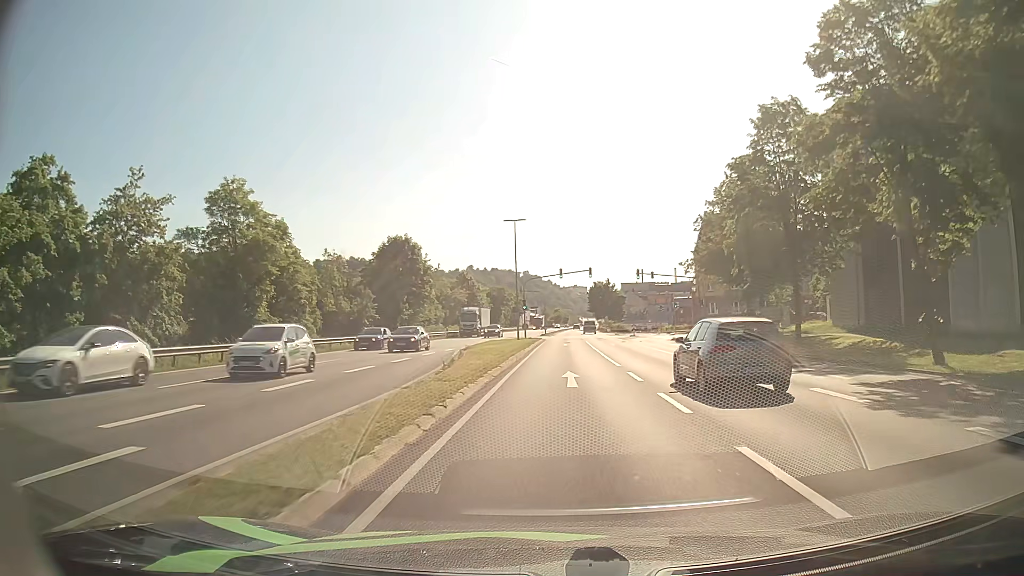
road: primary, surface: asphalt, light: Day
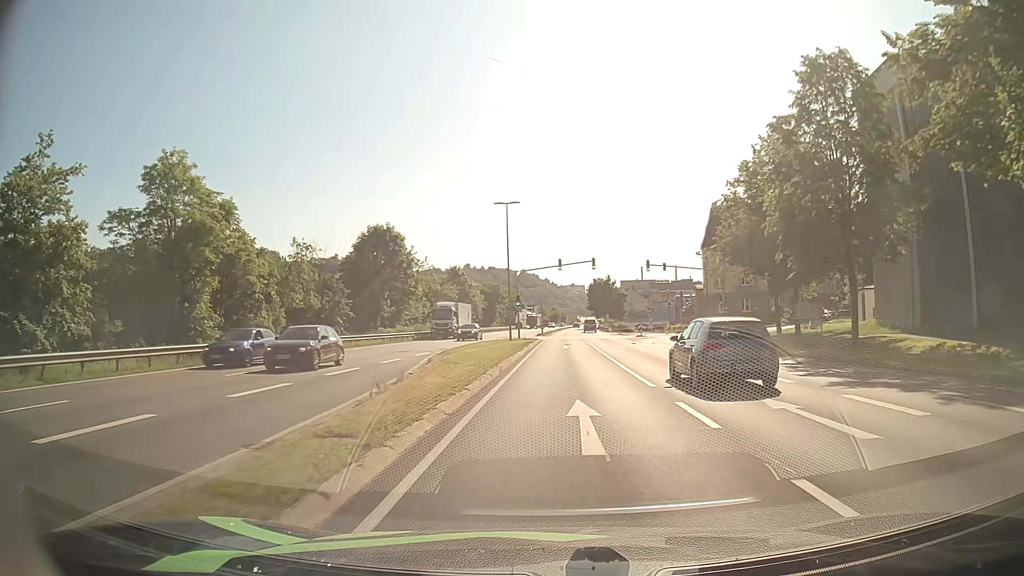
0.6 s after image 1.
(0.0, +7.7) m; 0°
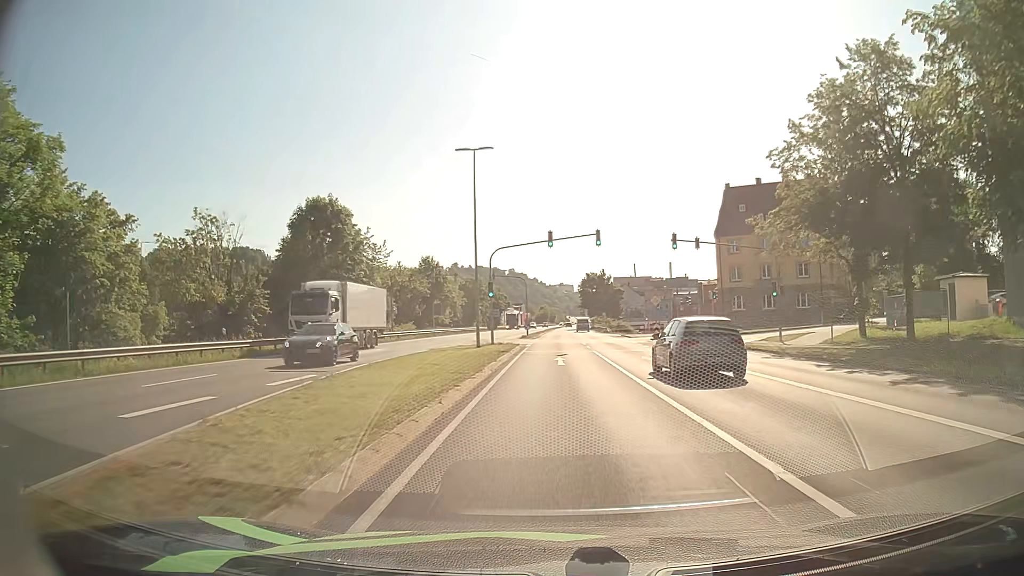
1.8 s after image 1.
(+0.2, +15.6) m; +1°
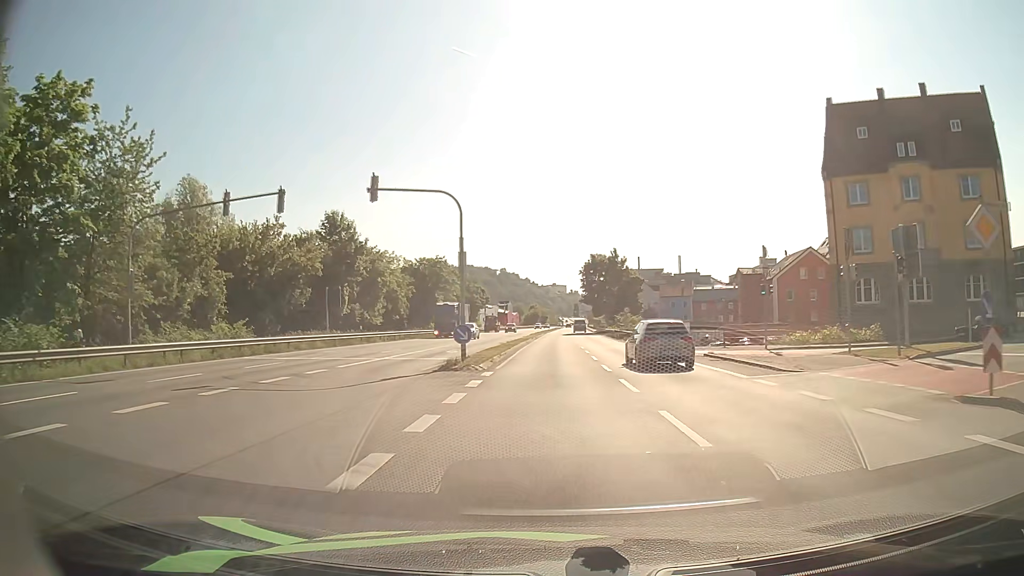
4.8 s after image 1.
(+0.6, +40.1) m; +1°
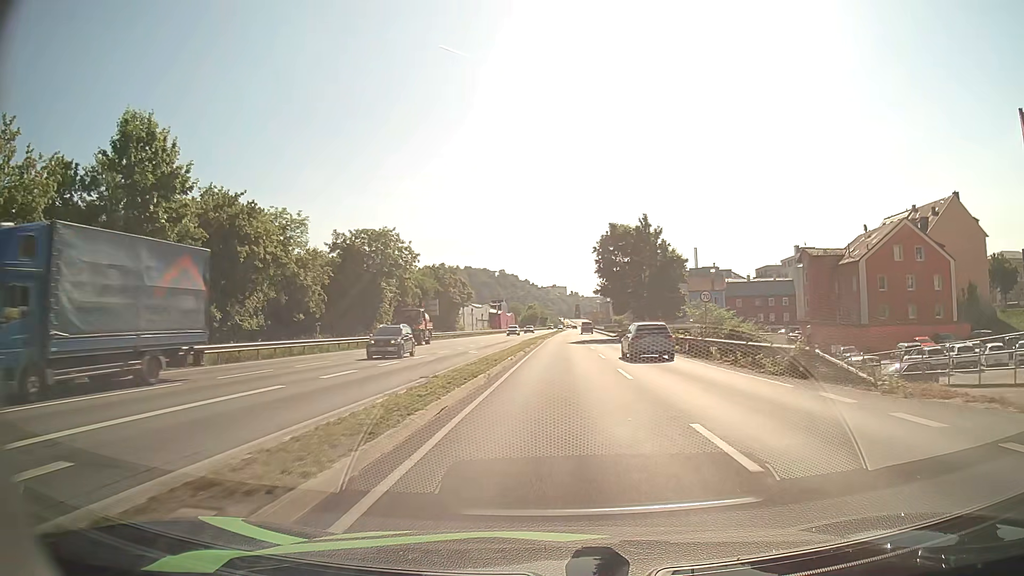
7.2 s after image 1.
(0.0, +31.1) m; 0°
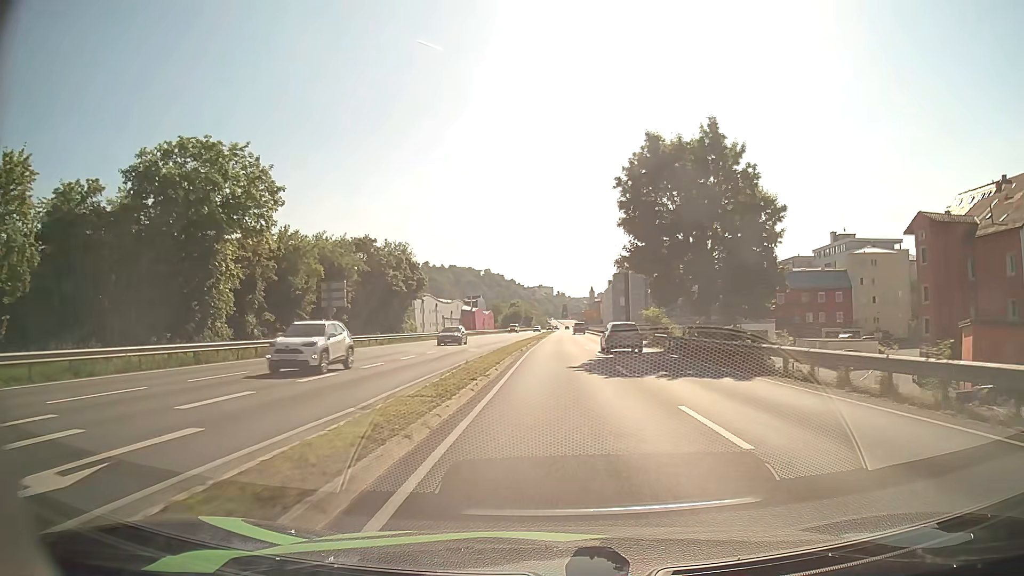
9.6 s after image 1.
(+0.2, +32.0) m; +1°
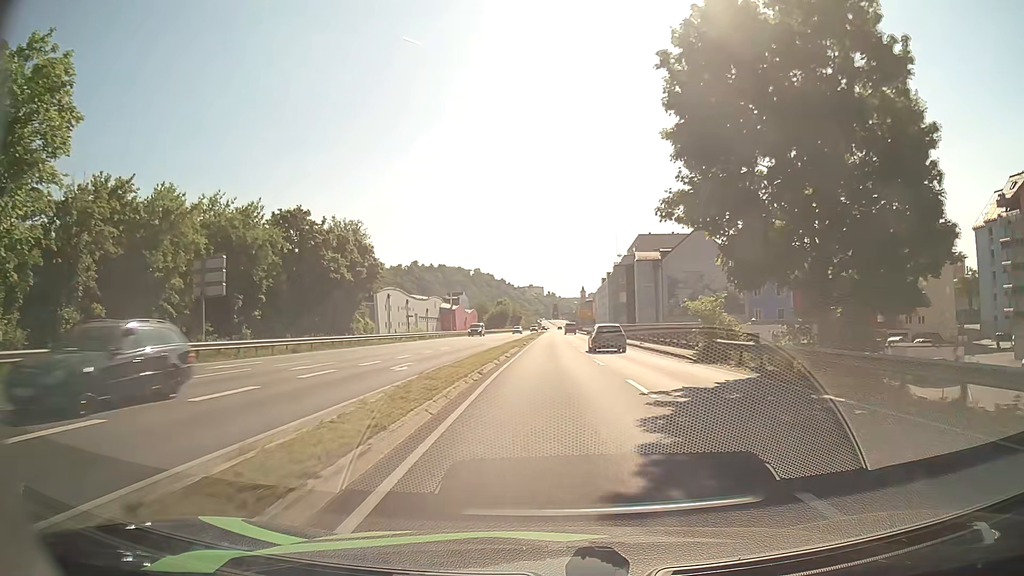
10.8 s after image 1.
(+0.1, +17.1) m; +1°
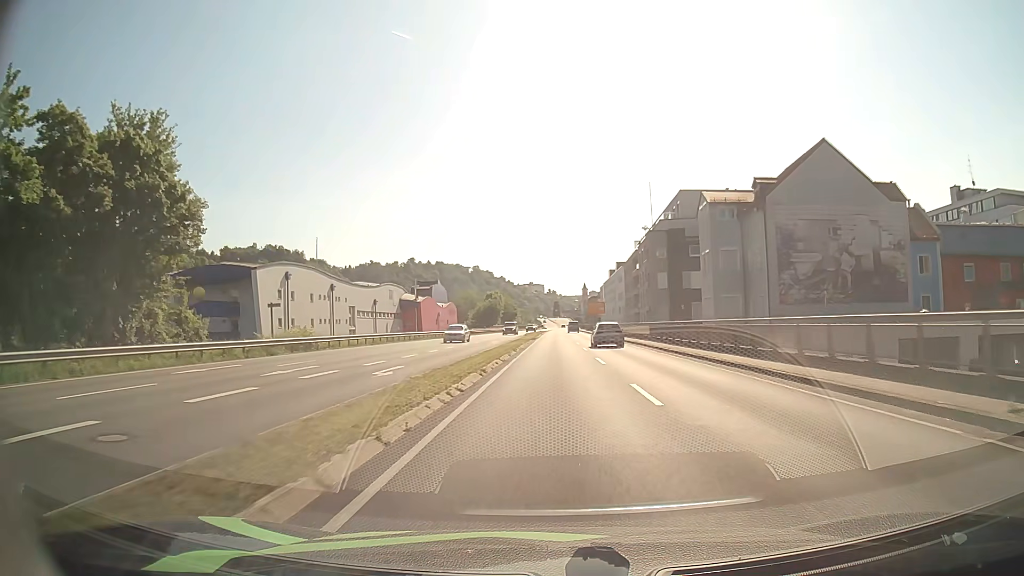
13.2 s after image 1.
(-0.1, +36.3) m; 0°
(0, +10) (0, +20) (0, +30) (0, +40) (0, +50) (0, +60) (0, +70) (0, +80) (+1, +90) (+1, +100) m
